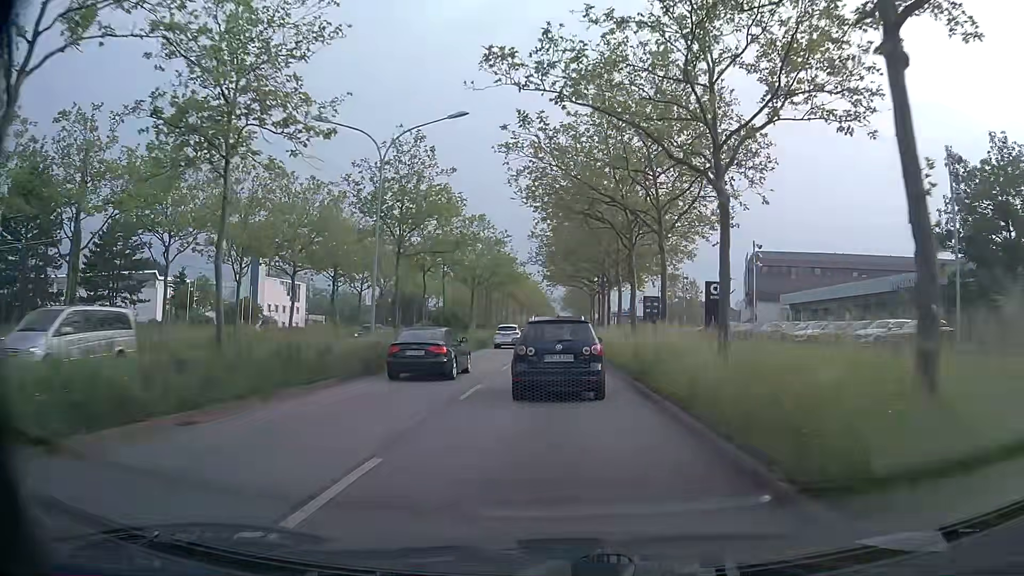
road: primary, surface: asphalt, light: Day
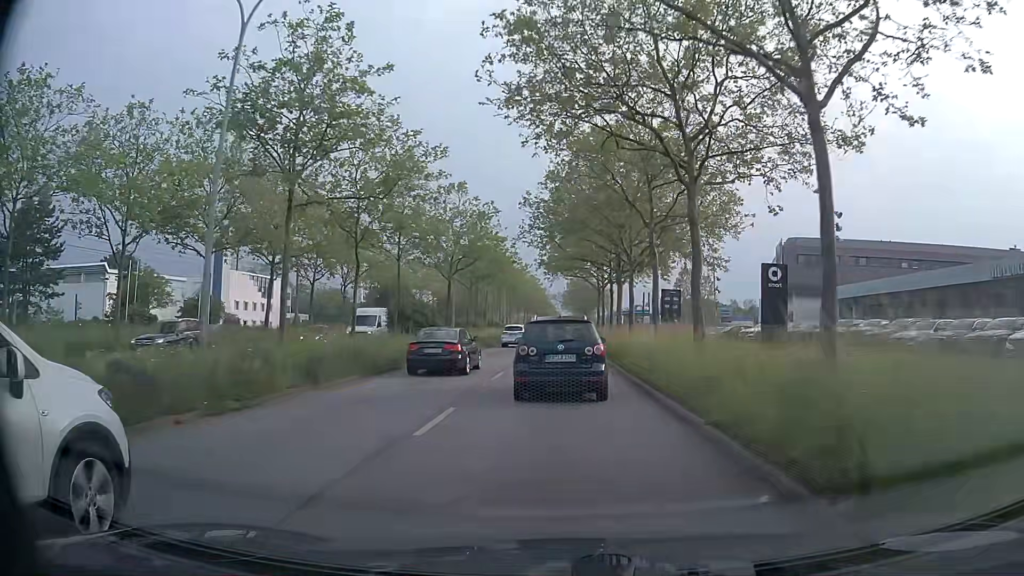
(+0.1, +13.2) m; +1°
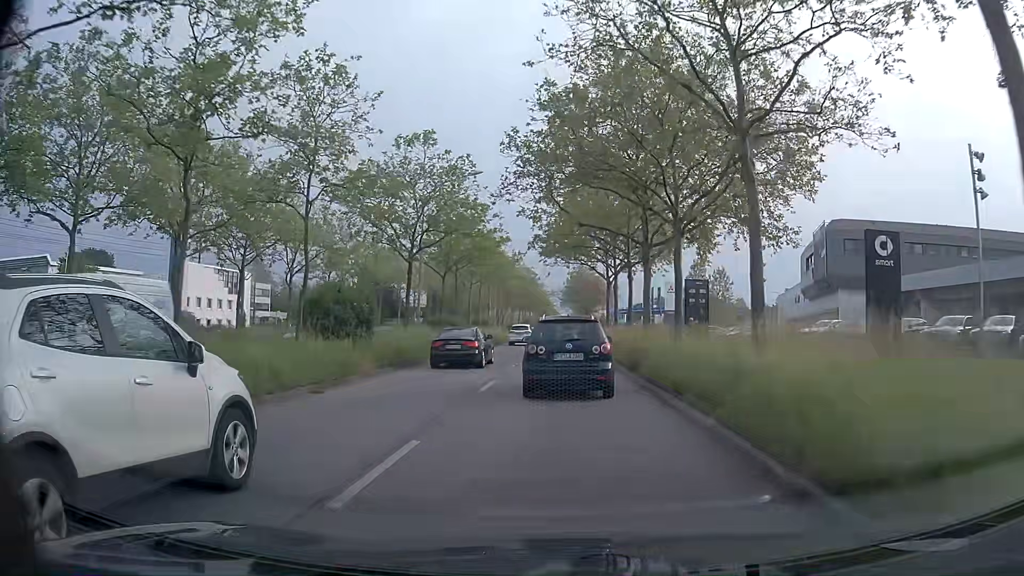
(-0.1, +12.4) m; 0°
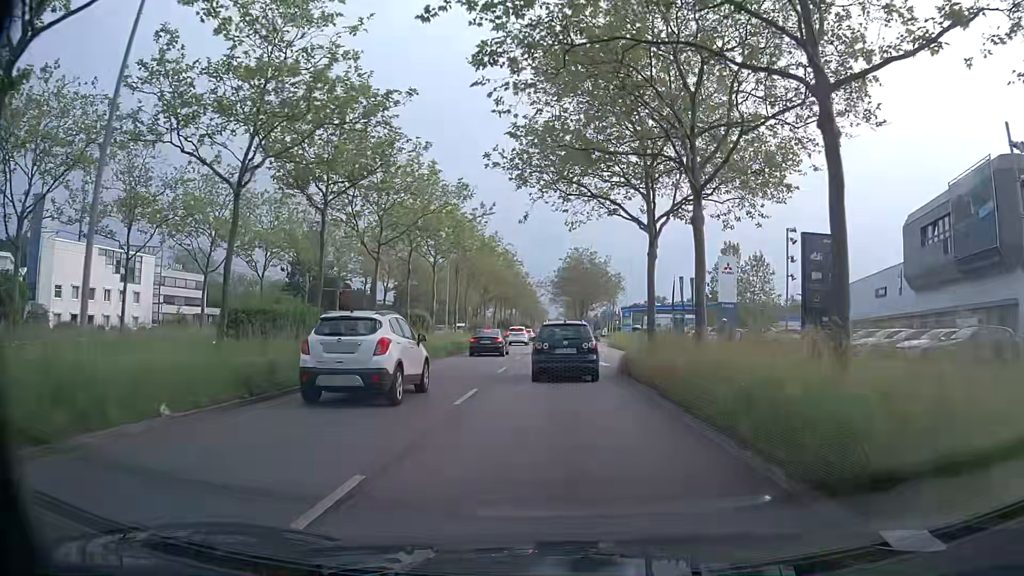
(+0.4, +27.4) m; +2°
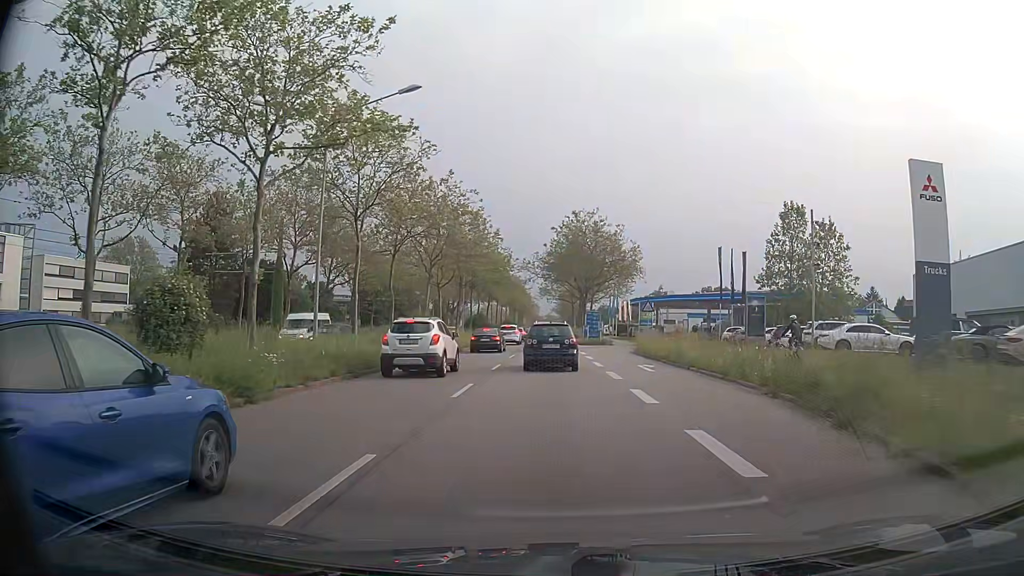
(-0.1, +26.2) m; +1°
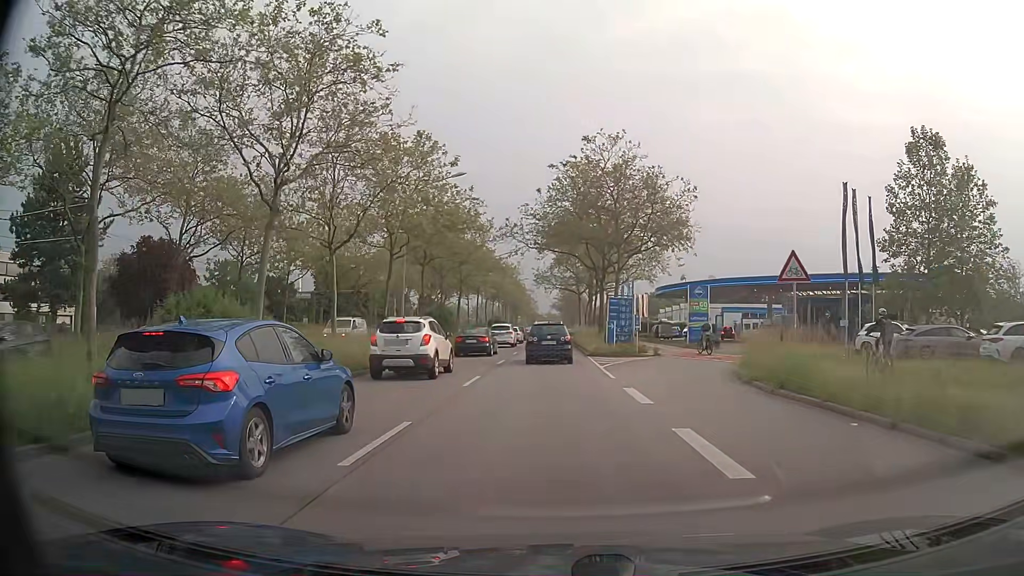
(-0.1, +24.6) m; -1°
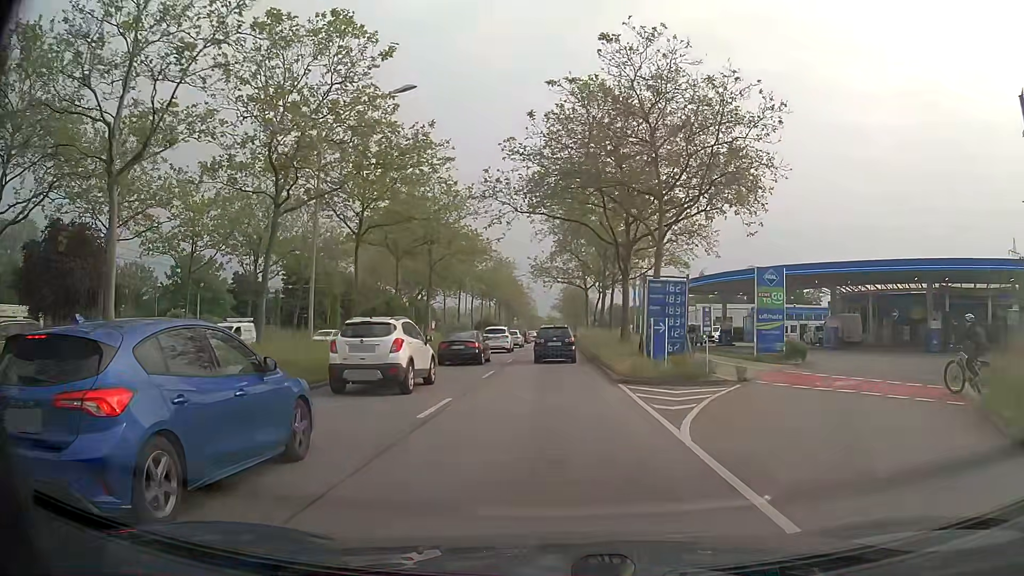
(+0.2, +14.6) m; +2°
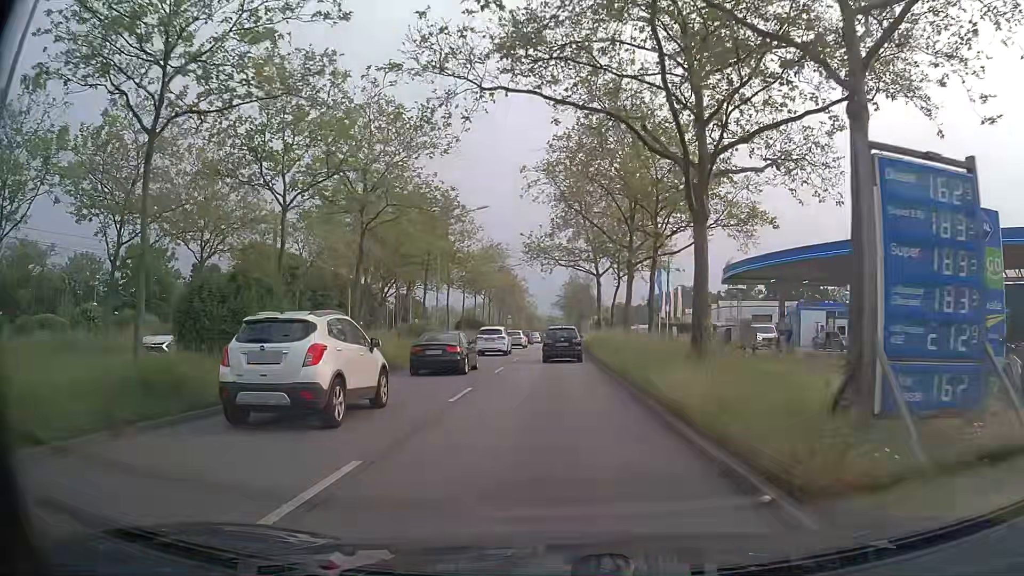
(-0.2, +15.7) m; -1°
